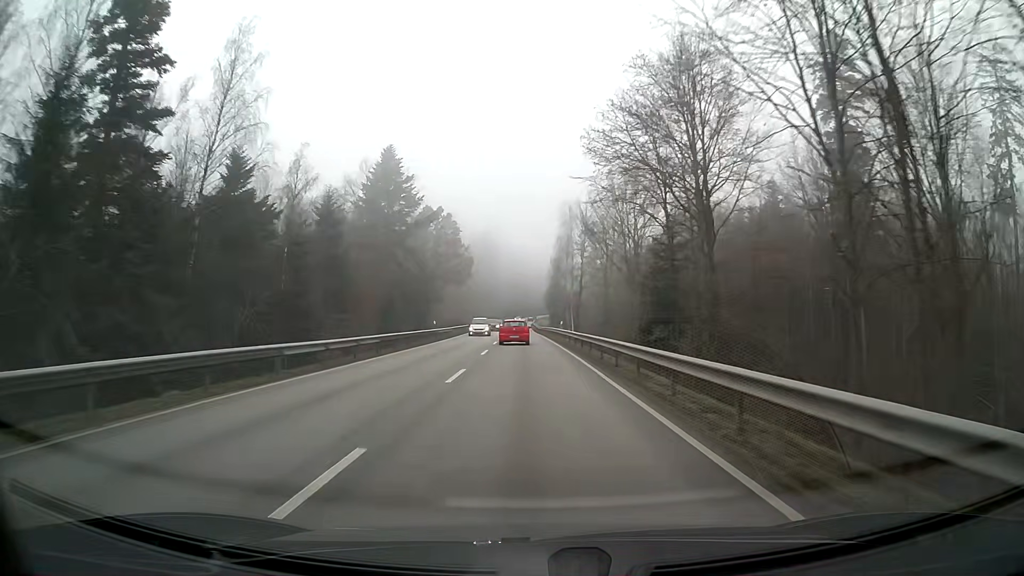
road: secondary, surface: asphalt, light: Day
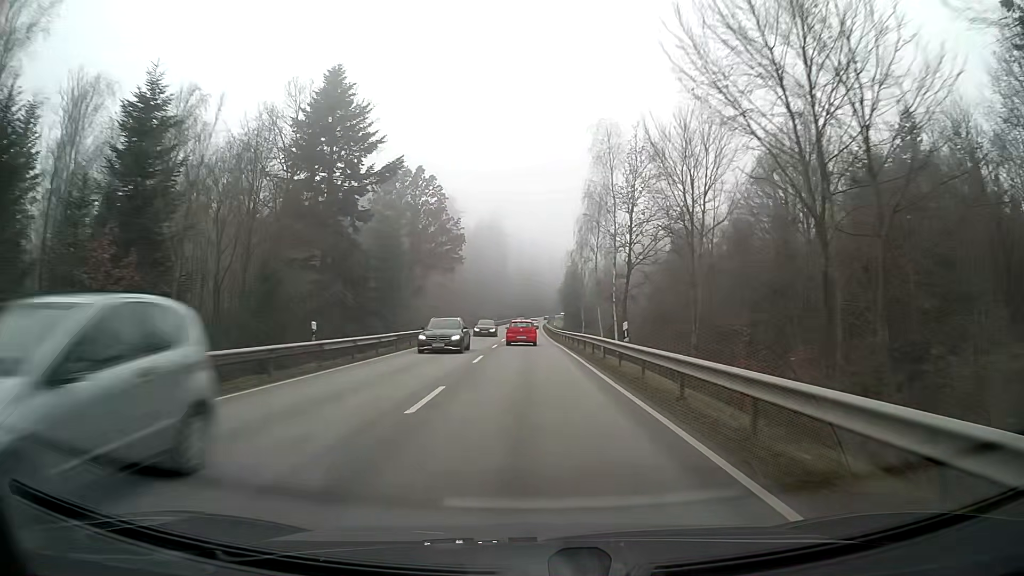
(-0.3, +28.7) m; -1°
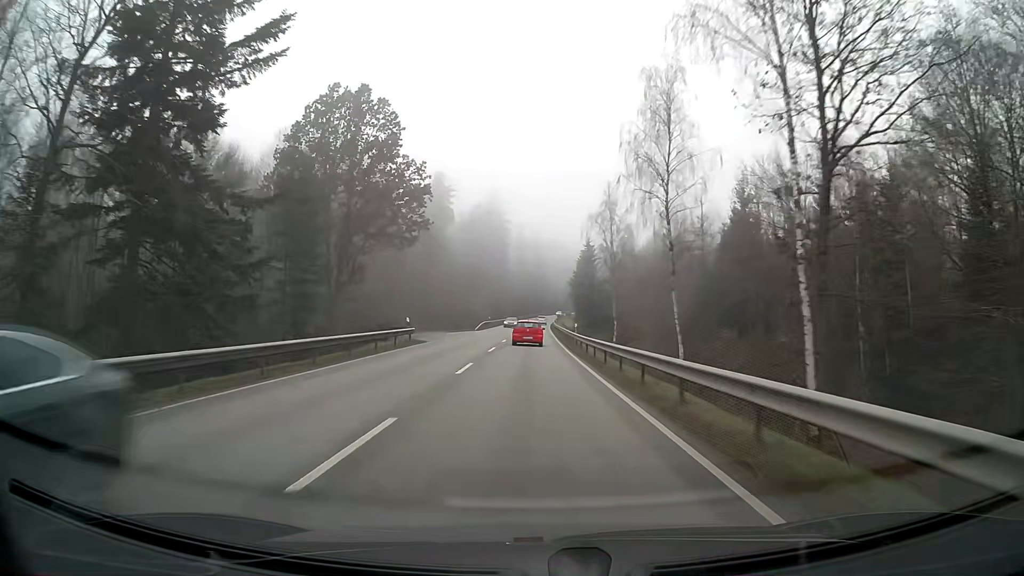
(0.0, +28.7) m; 0°
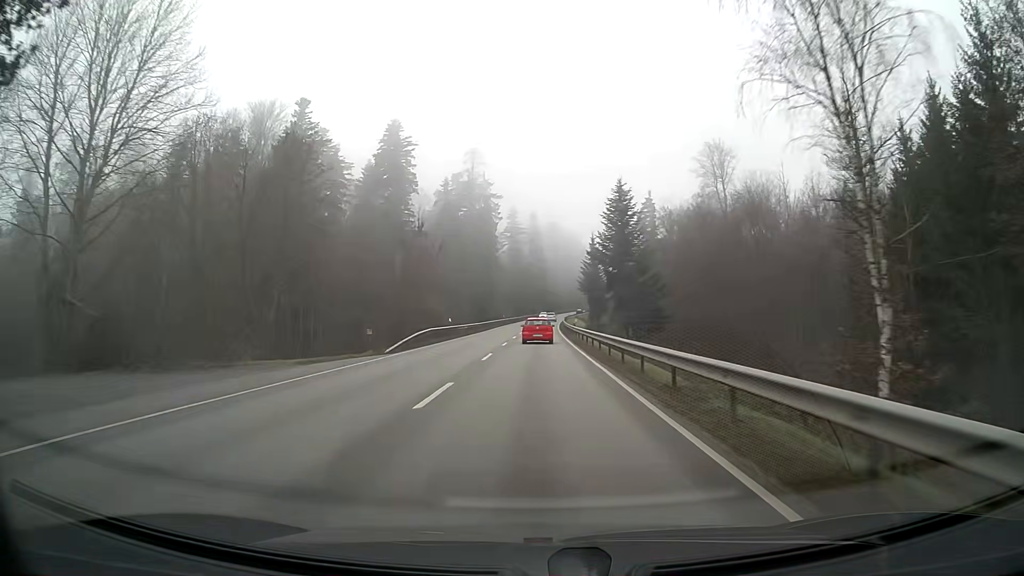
(0.0, +42.8) m; 0°
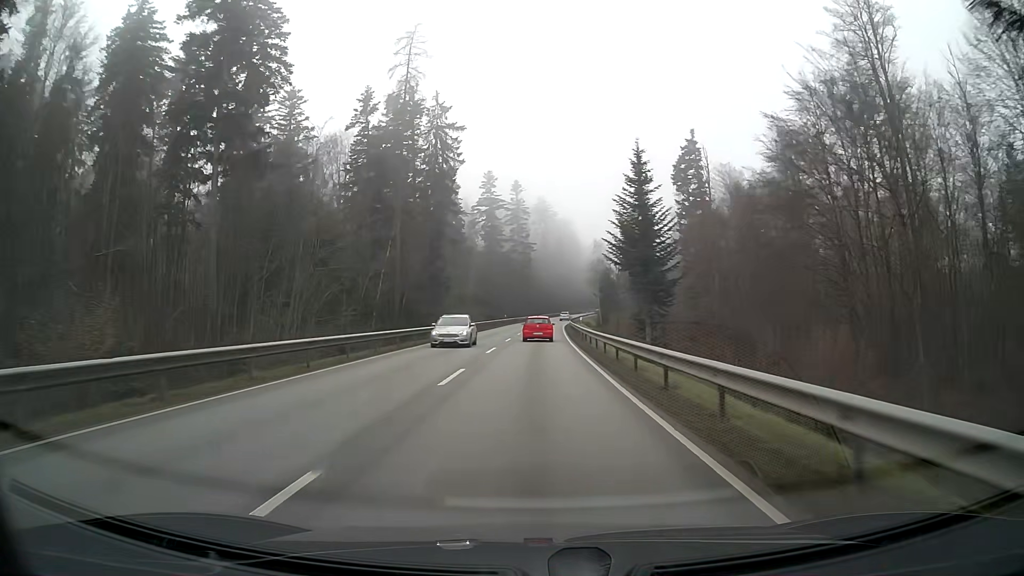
(+0.5, +56.4) m; +1°
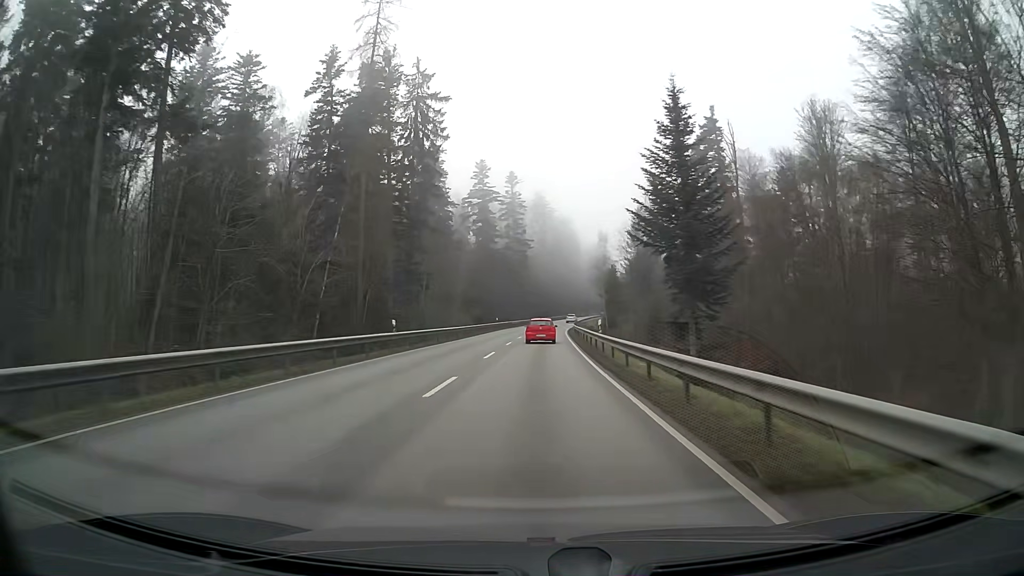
(0.0, +14.0) m; 0°
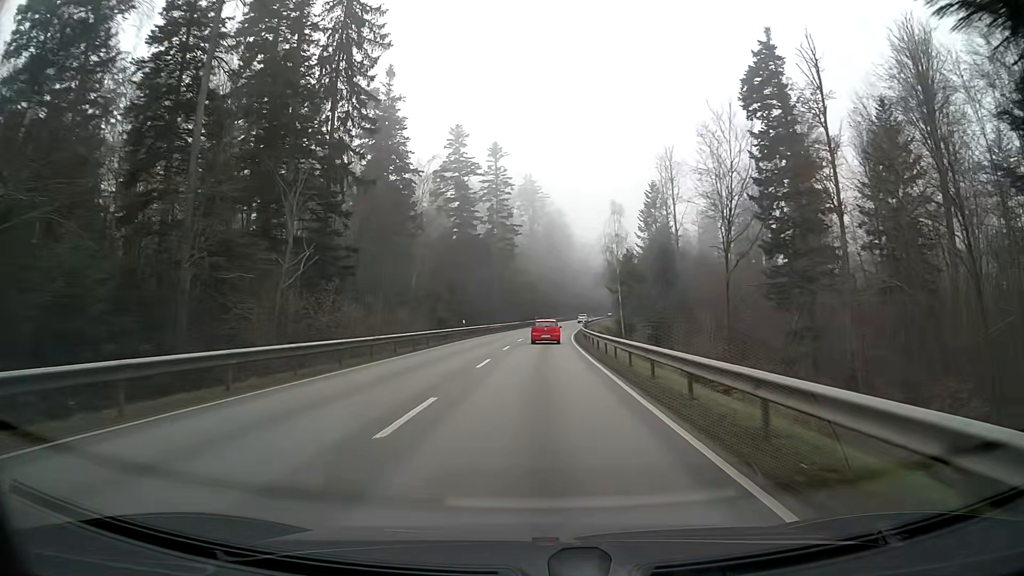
(+0.2, +27.9) m; +1°
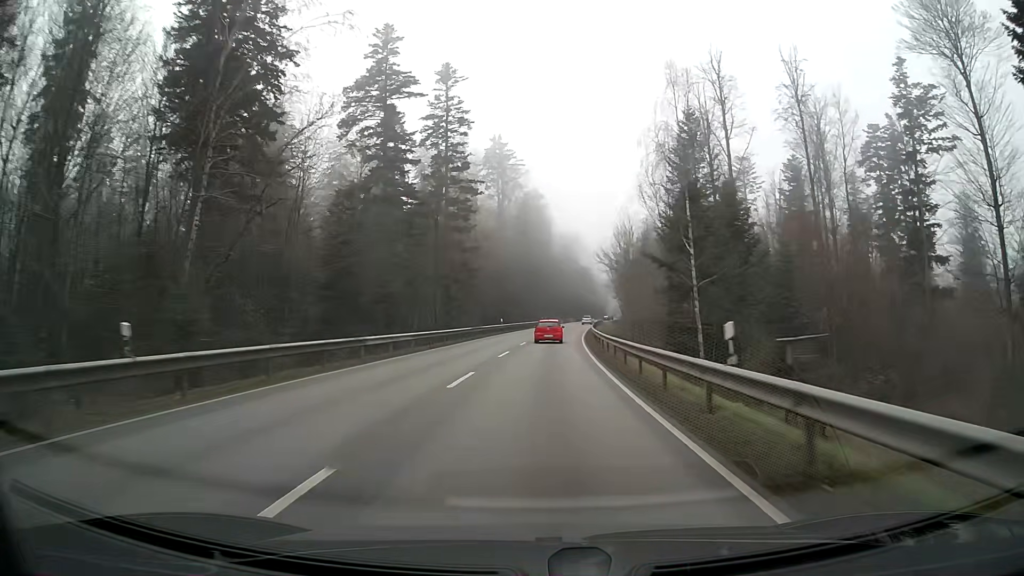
(+0.7, +41.8) m; +2°
